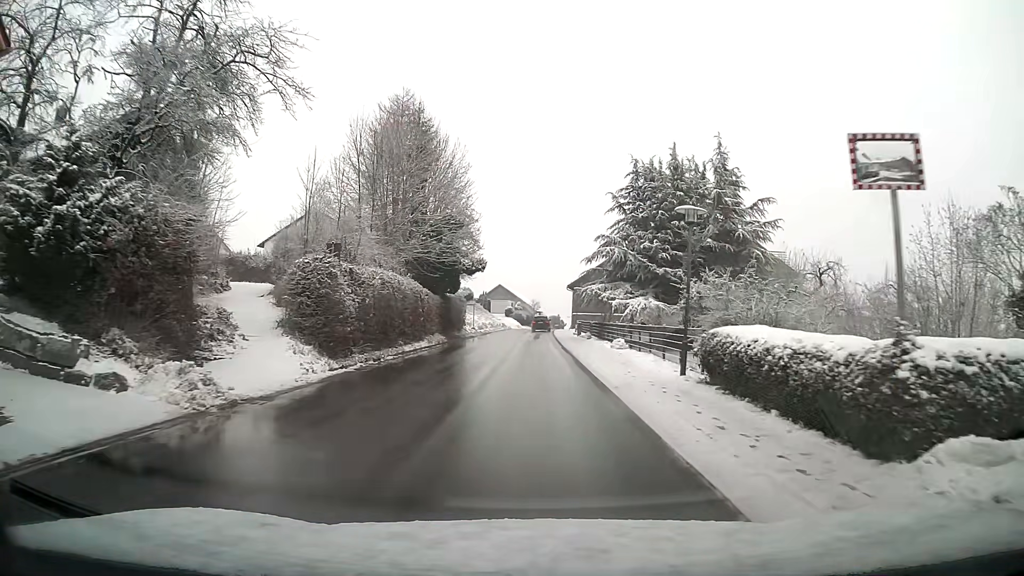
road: tertiary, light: Day
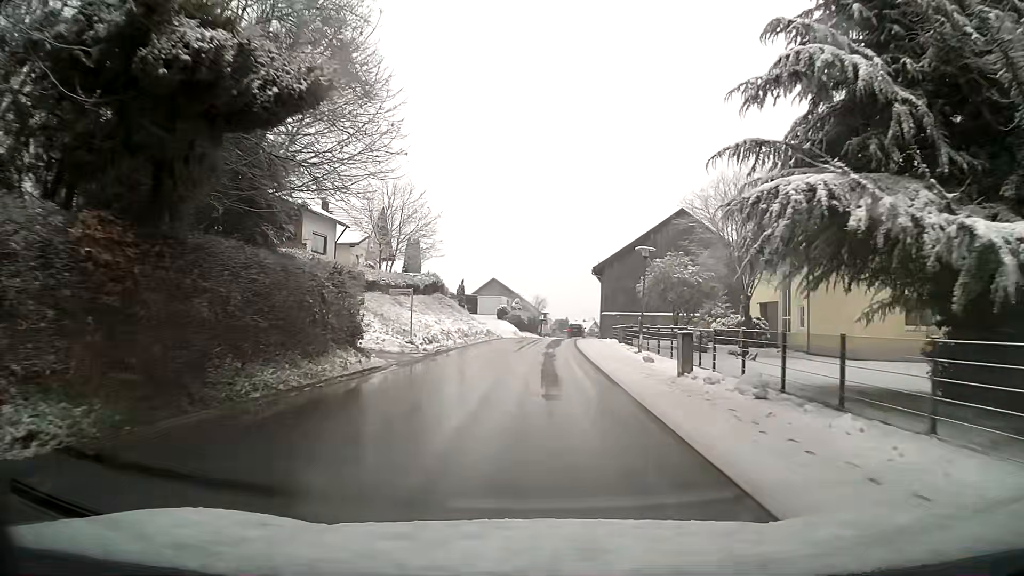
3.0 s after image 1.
(-0.2, +32.2) m; 0°
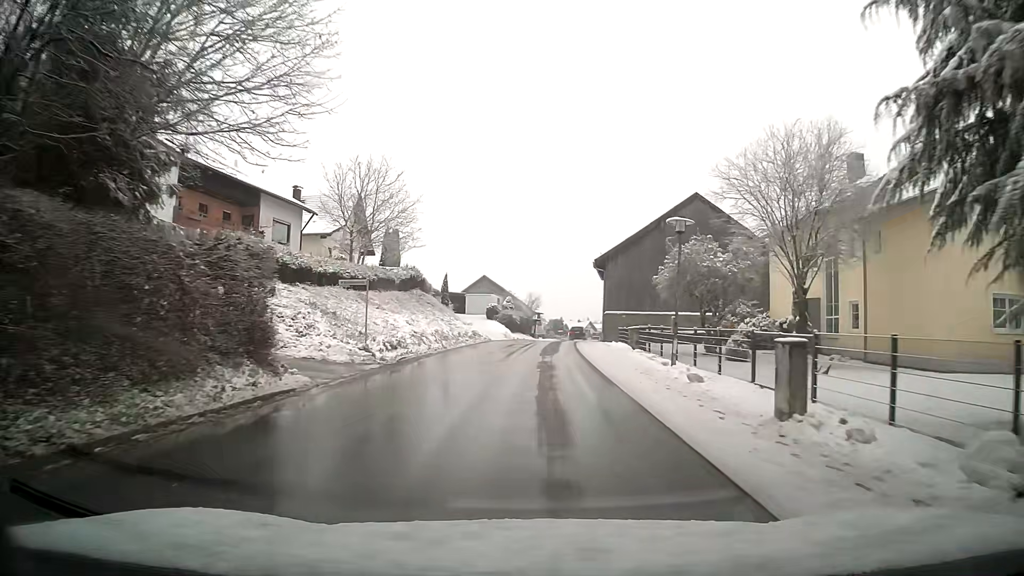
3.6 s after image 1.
(0.0, +6.7) m; +1°
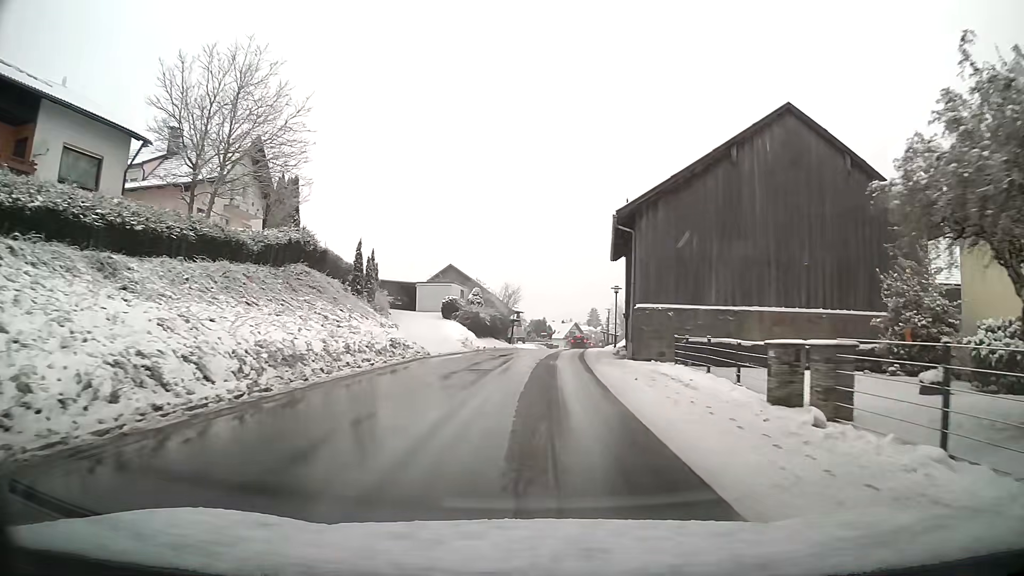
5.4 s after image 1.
(+0.3, +20.3) m; +2°
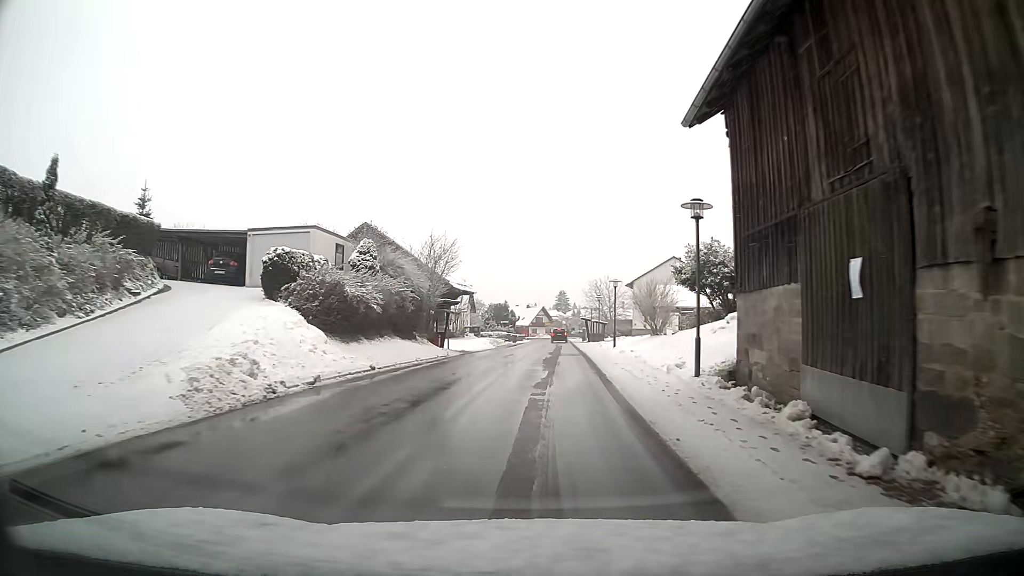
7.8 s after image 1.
(+0.7, +27.2) m; +3°
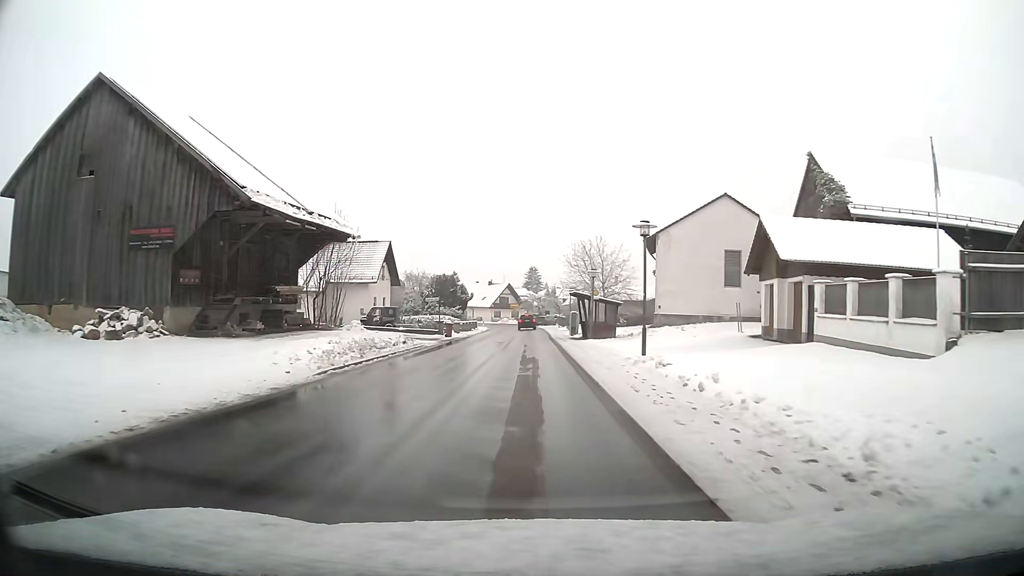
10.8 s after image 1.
(+1.0, +34.8) m; +2°
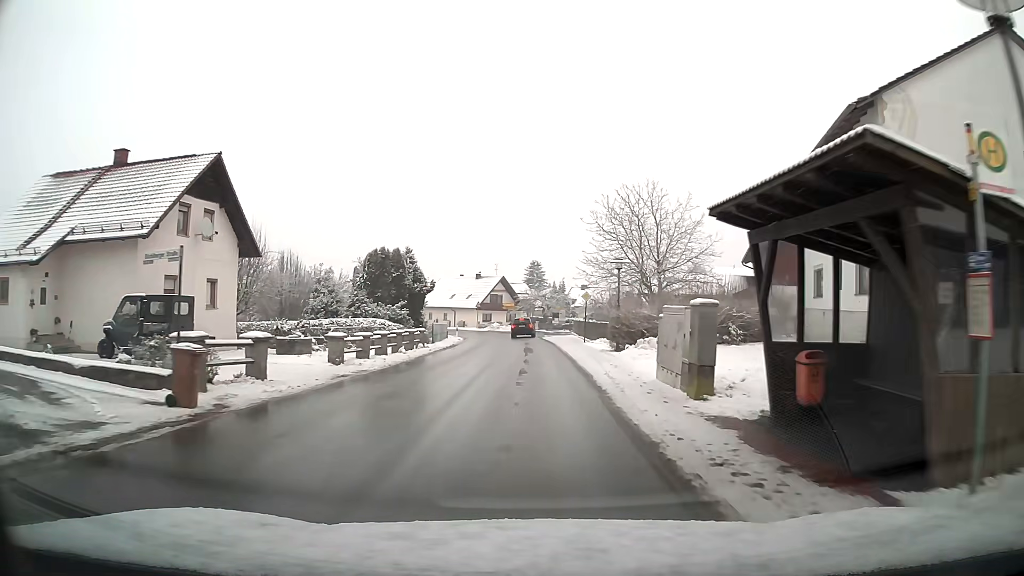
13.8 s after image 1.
(-0.1, +33.3) m; 0°
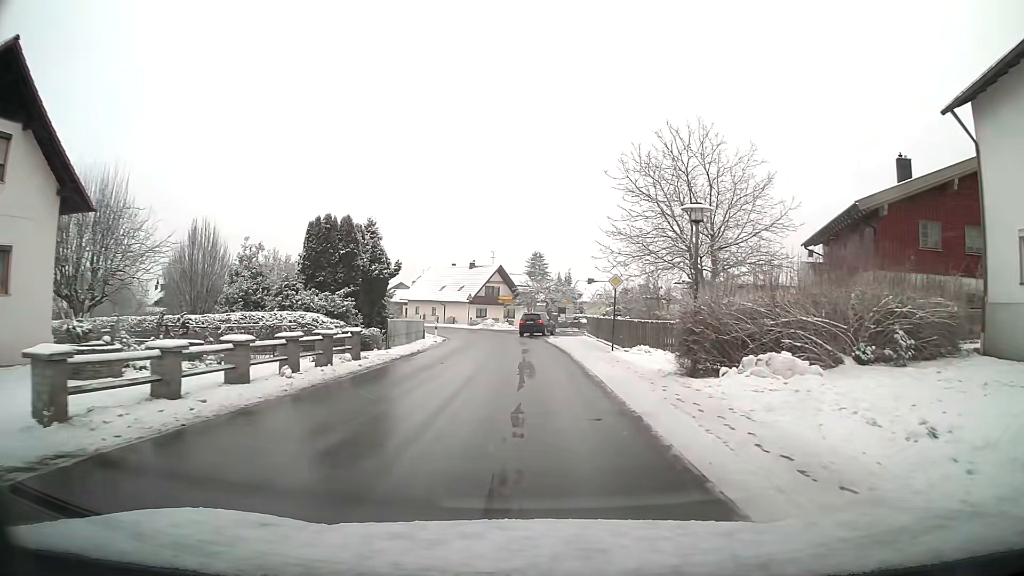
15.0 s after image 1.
(0.0, +13.0) m; 0°
